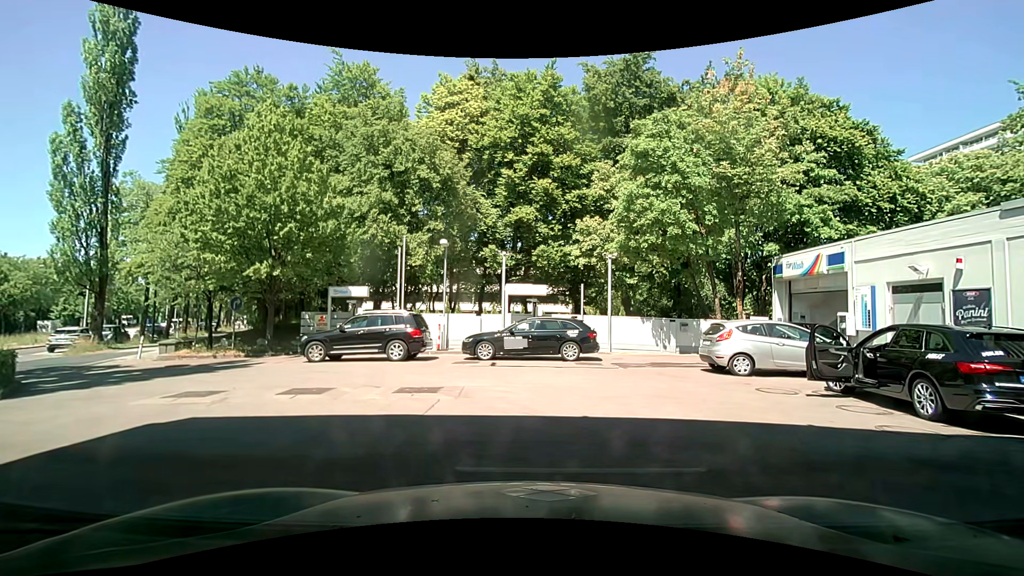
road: service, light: Day
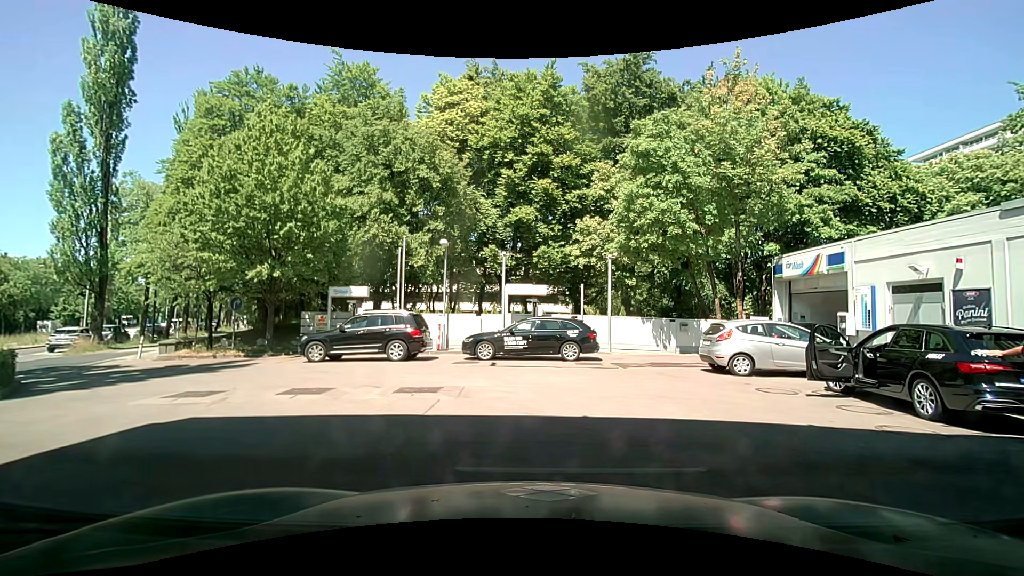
(0.0, 0.0) m; 0°
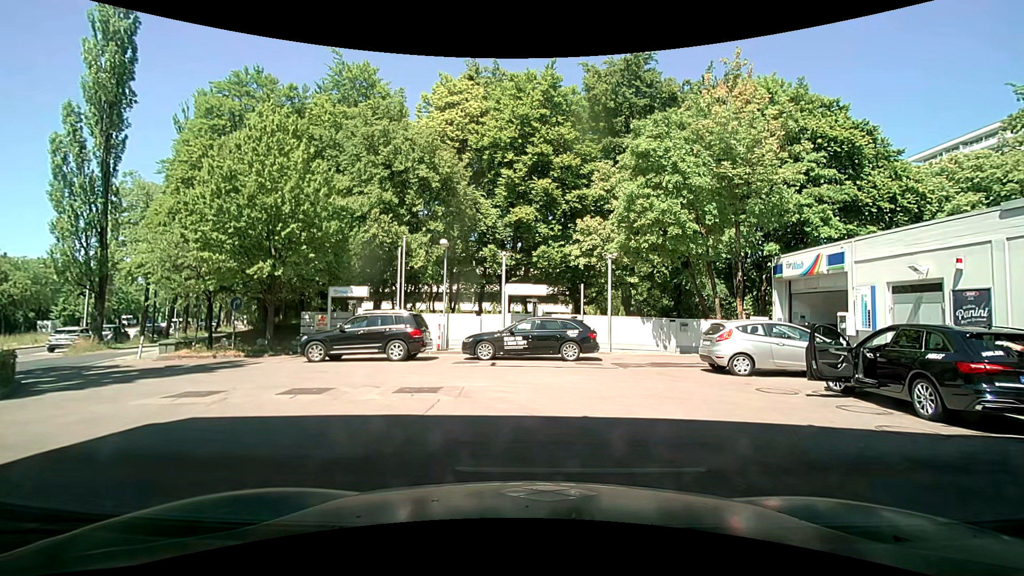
(0.0, 0.0) m; 0°
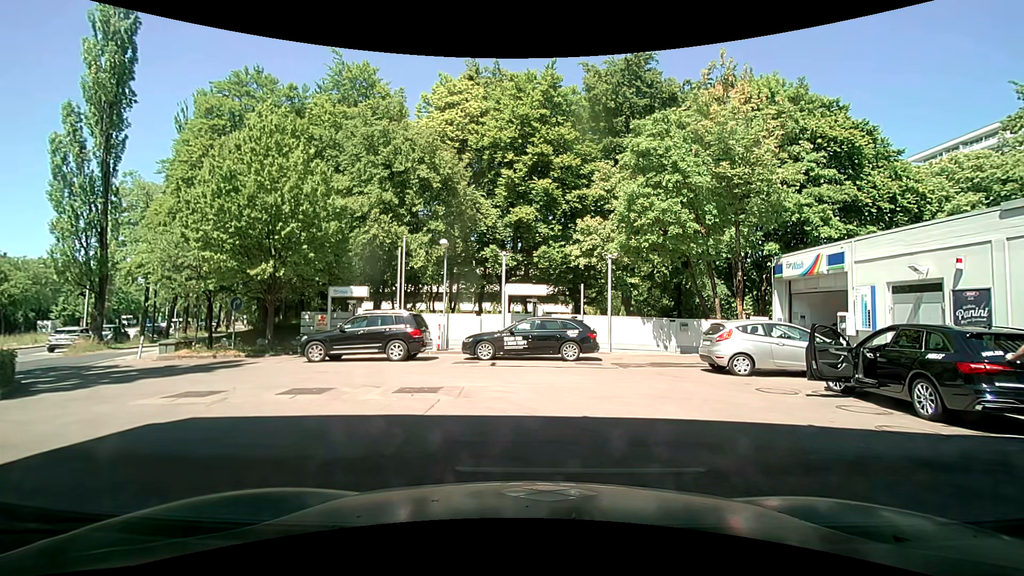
(0.0, 0.0) m; 0°
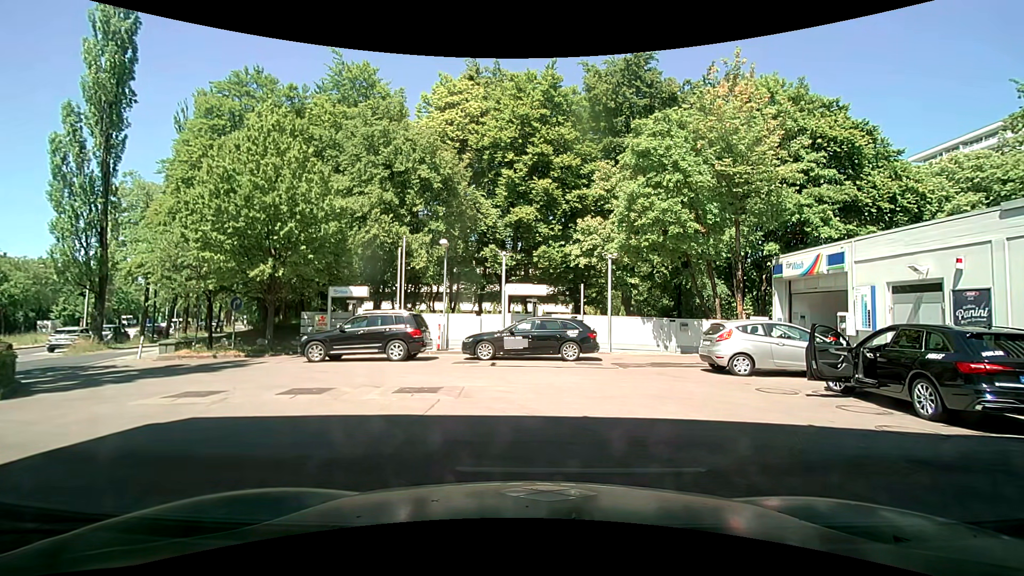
(0.0, 0.0) m; 0°
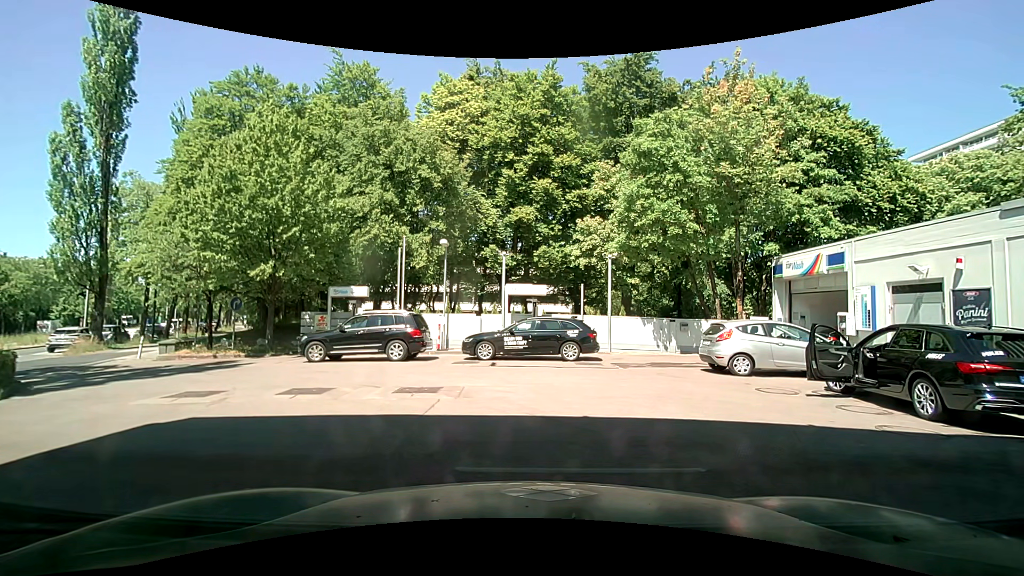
(0.0, 0.0) m; 0°
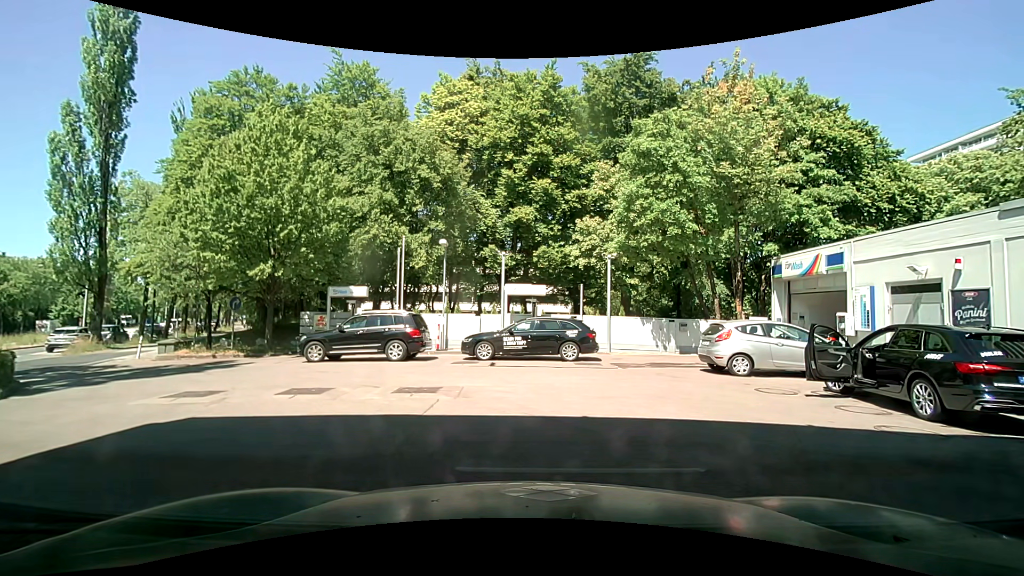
(0.0, 0.0) m; 0°
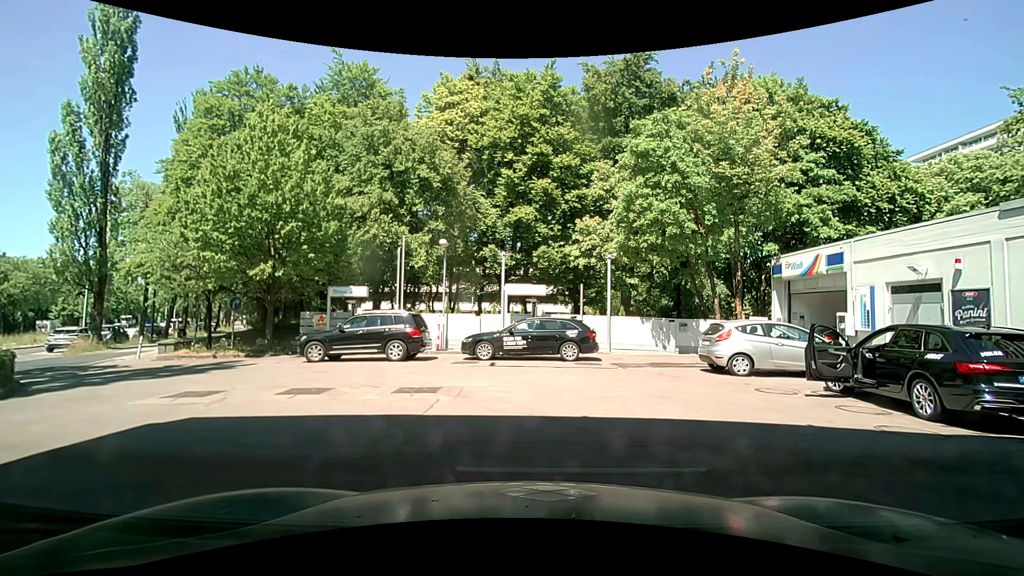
(0.0, 0.0) m; 0°
